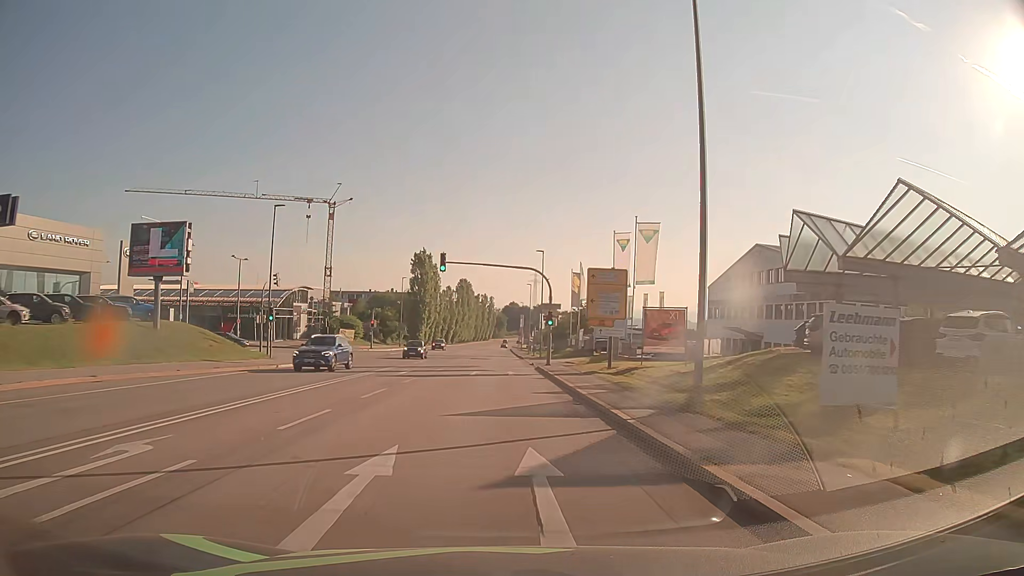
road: secondary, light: Day
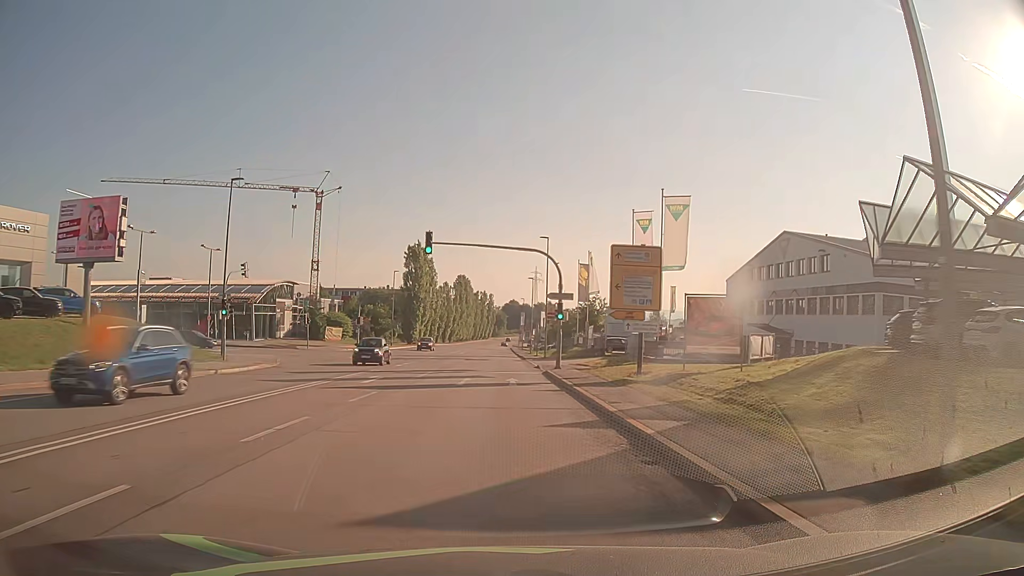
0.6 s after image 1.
(0.0, +7.7) m; 0°
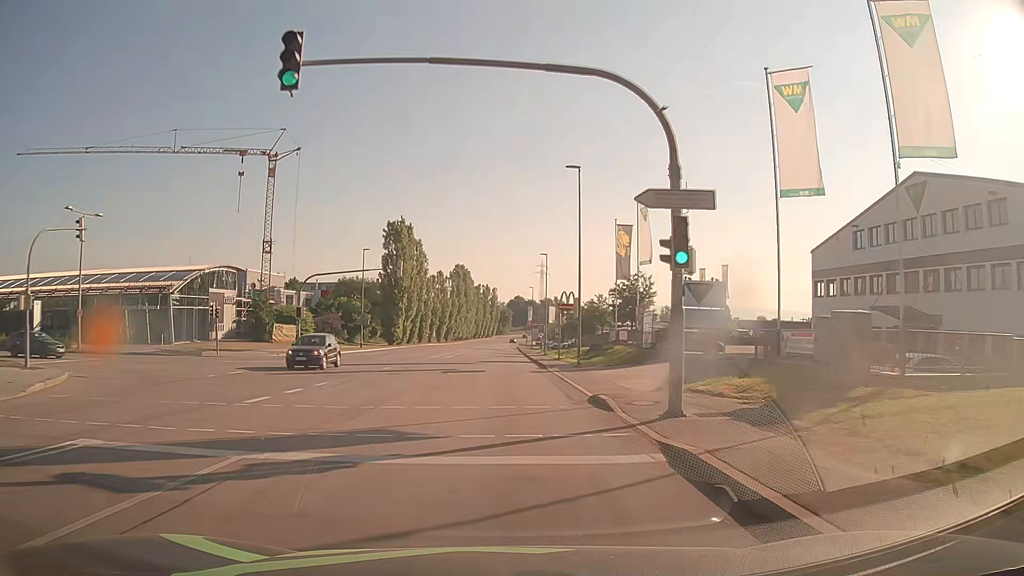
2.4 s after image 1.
(0.0, +23.0) m; 0°
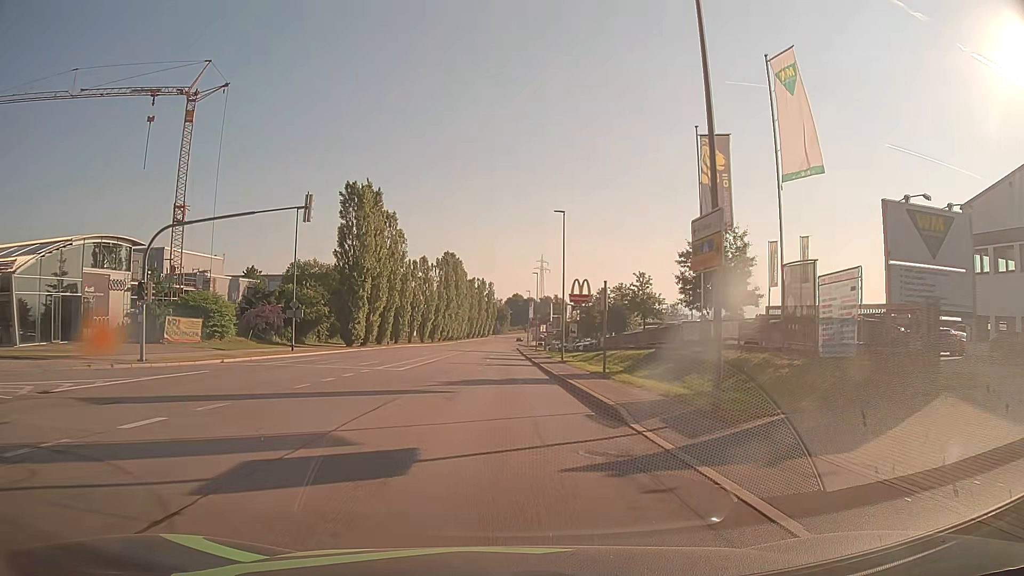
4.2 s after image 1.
(0.0, +23.0) m; 0°
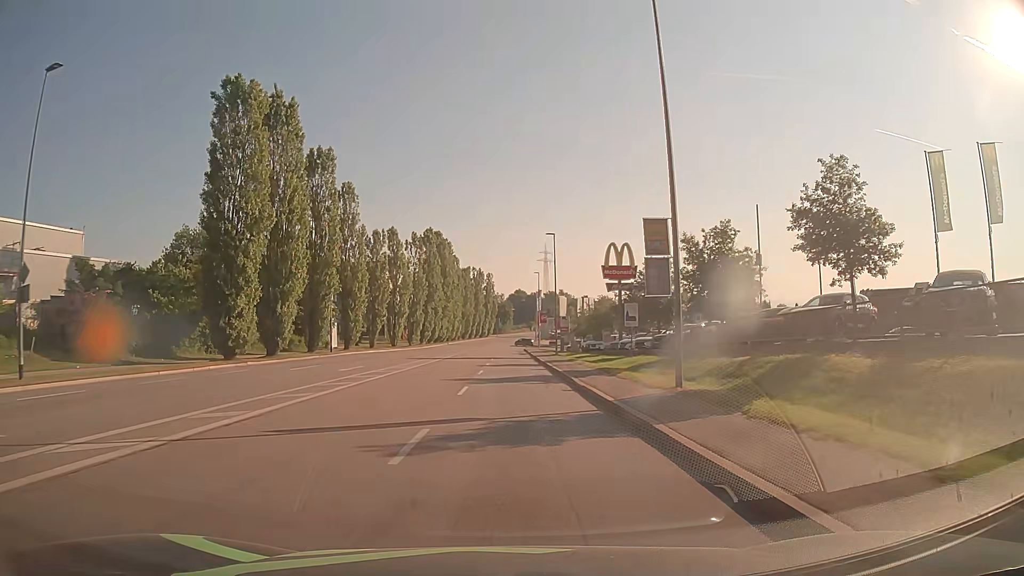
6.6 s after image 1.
(+0.1, +30.7) m; 0°
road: tertiary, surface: asphalt
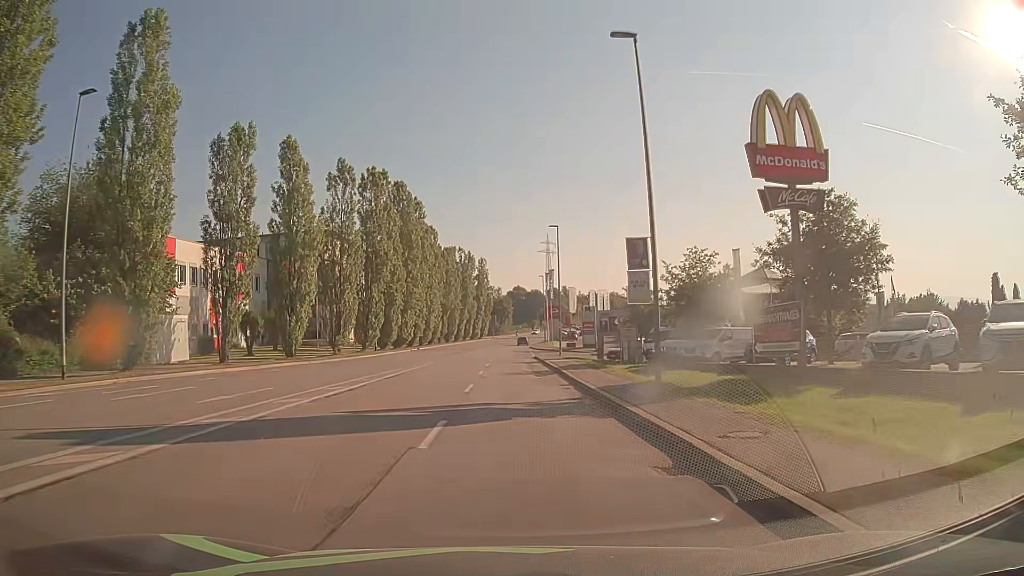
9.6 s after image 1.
(+0.1, +38.2) m; 0°
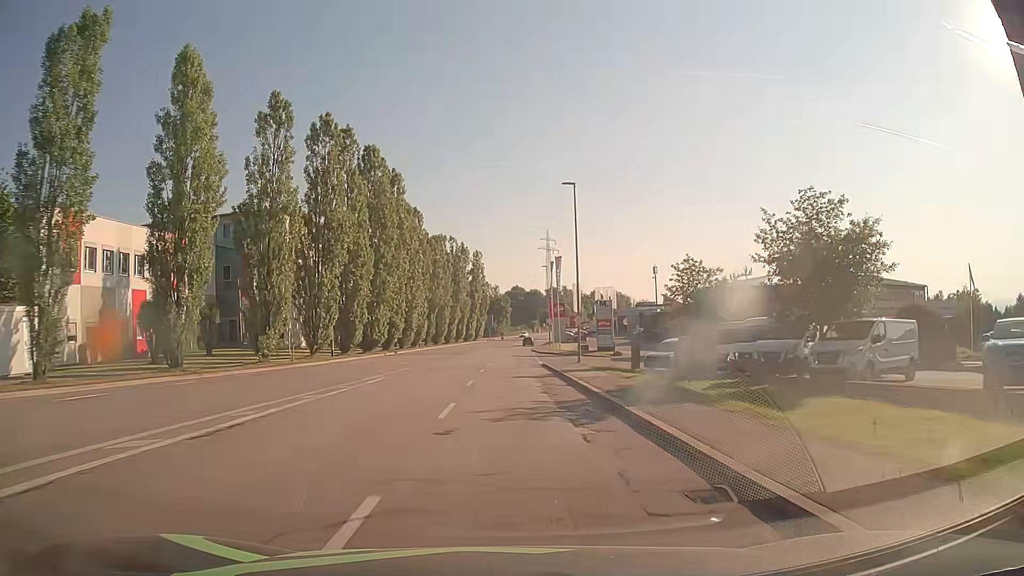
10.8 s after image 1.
(+0.1, +15.2) m; +1°
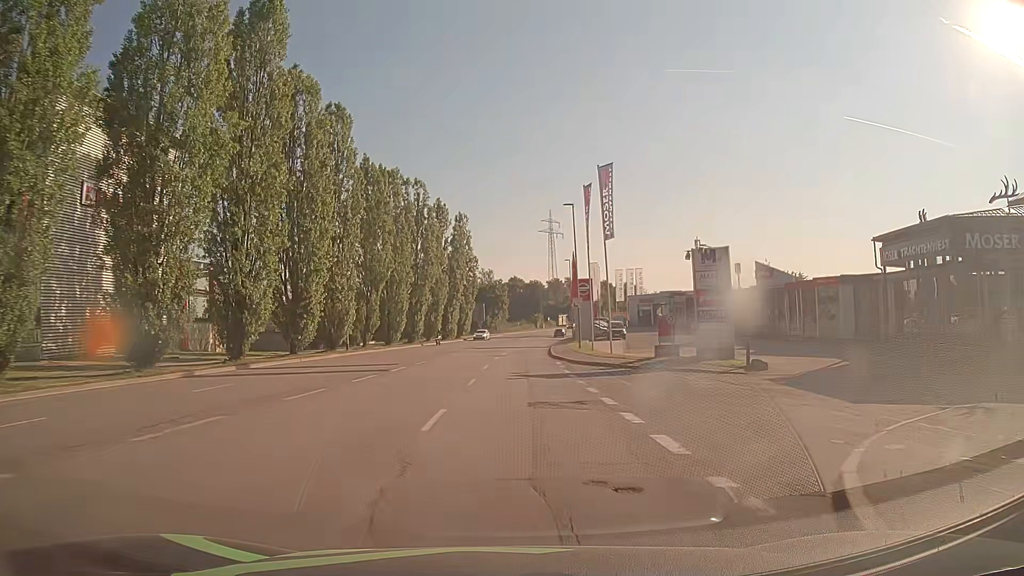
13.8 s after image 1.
(-0.1, +38.0) m; 0°
(0, +10) (0, +20) (0, +30) (+1, +40) (+1, +50) (+2, +60) (+3, +70) (+4, +80) (+5, +90) (+6, +100) m
